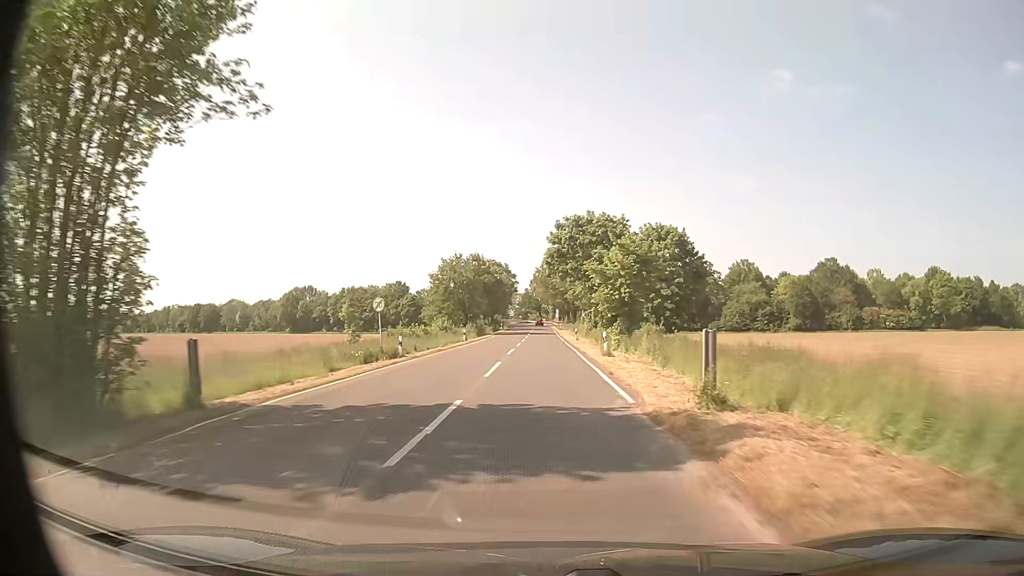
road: secondary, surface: asphalt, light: Day
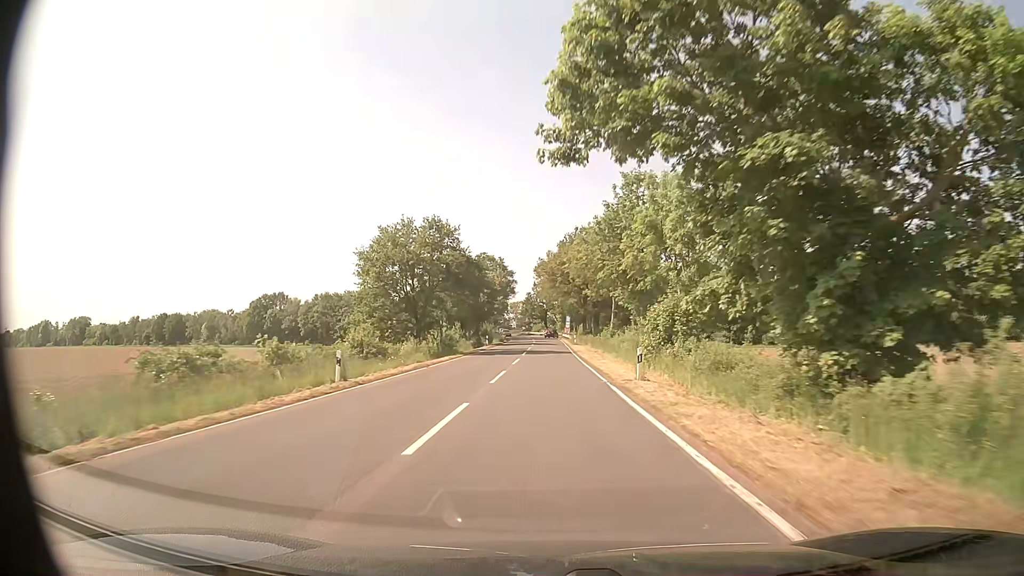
(+0.1, +35.1) m; 0°
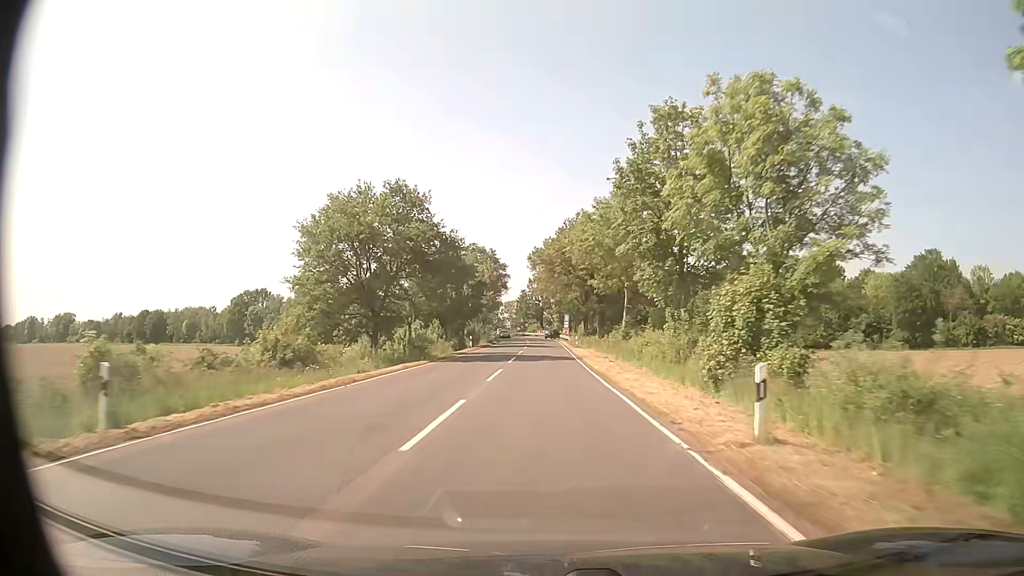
(0.0, +11.8) m; 0°
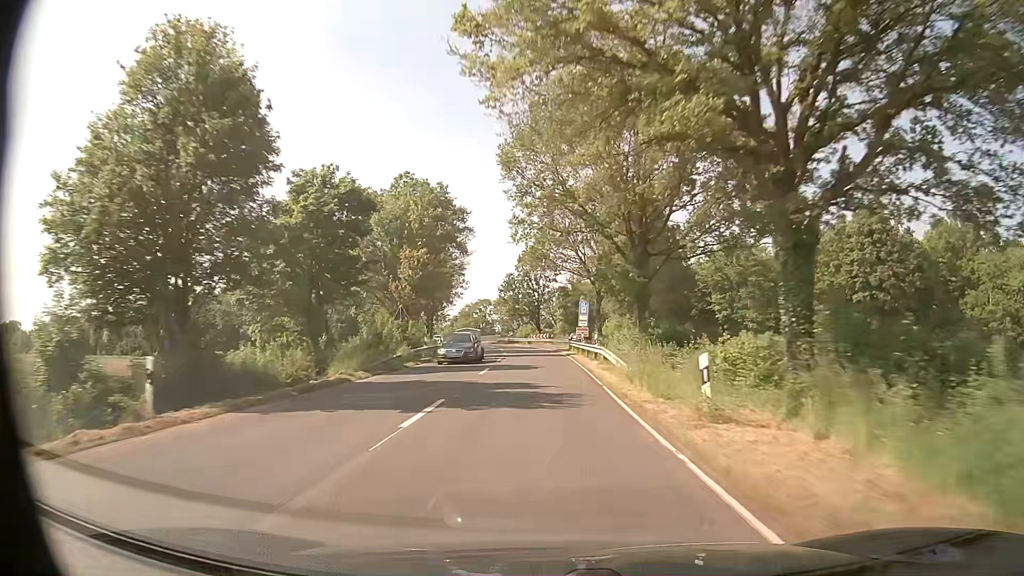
(+0.8, +48.3) m; +1°
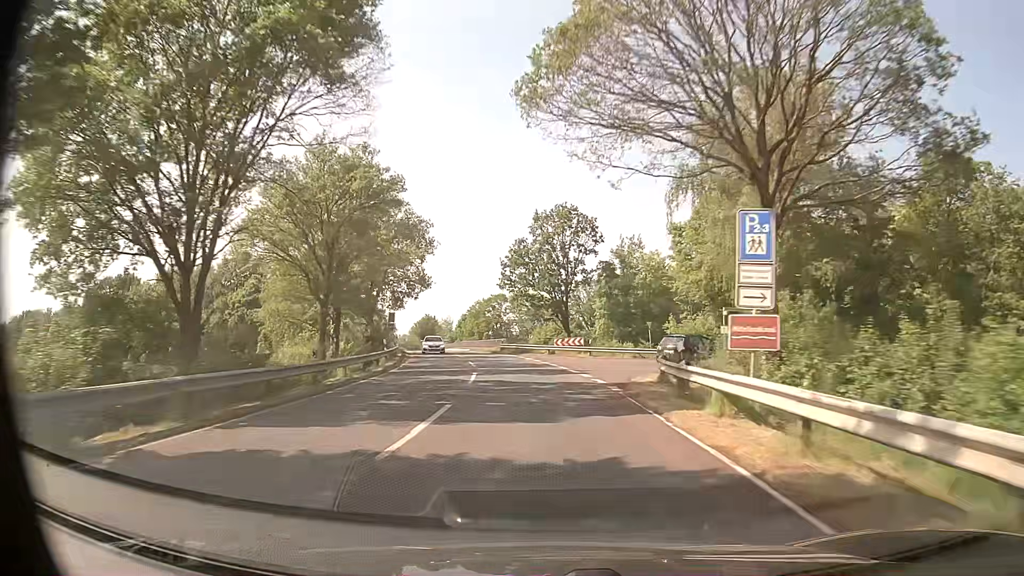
(-0.6, +36.3) m; -2°
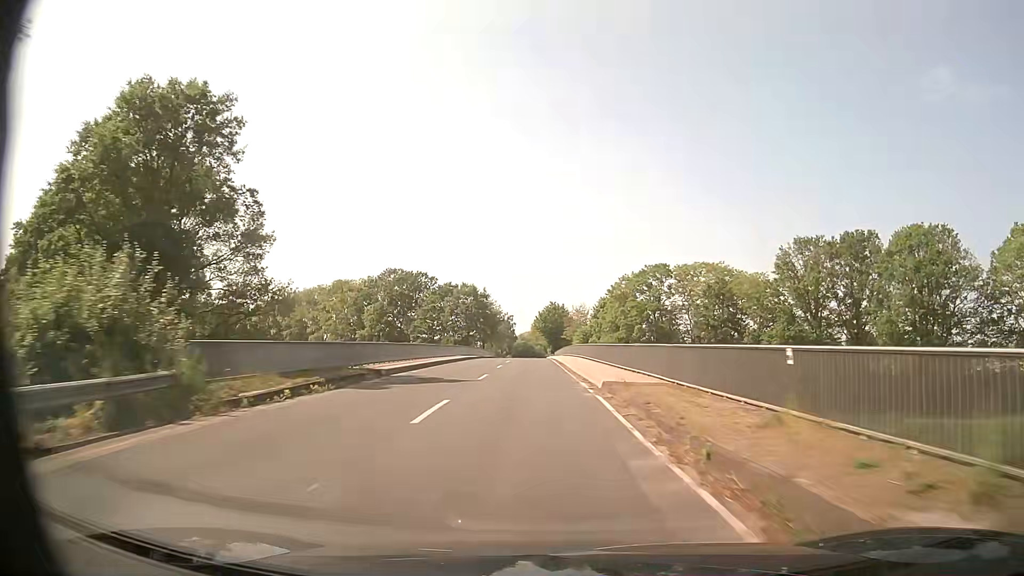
(-5.7, +59.4) m; -11°
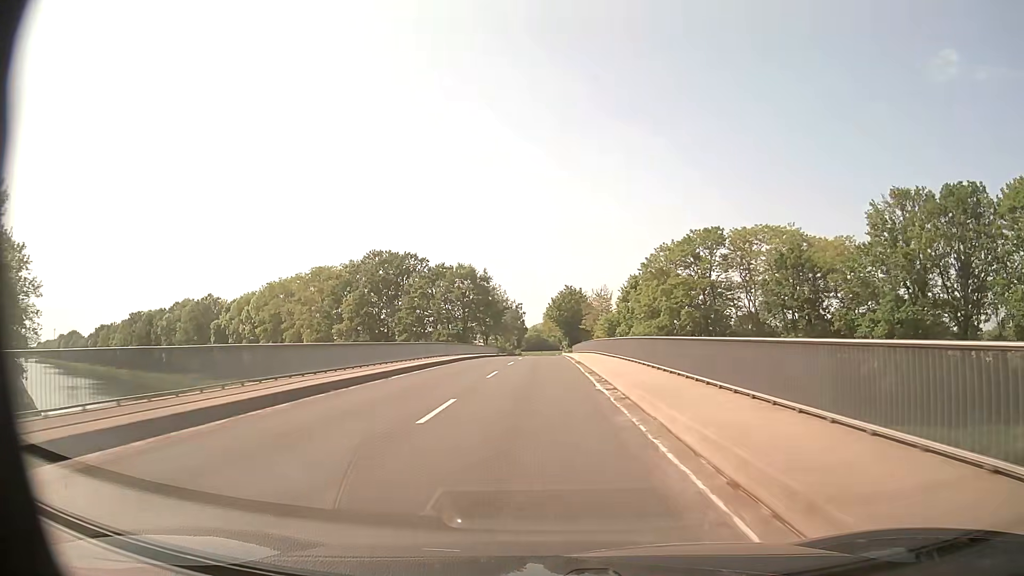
(-0.5, +24.2) m; -2°
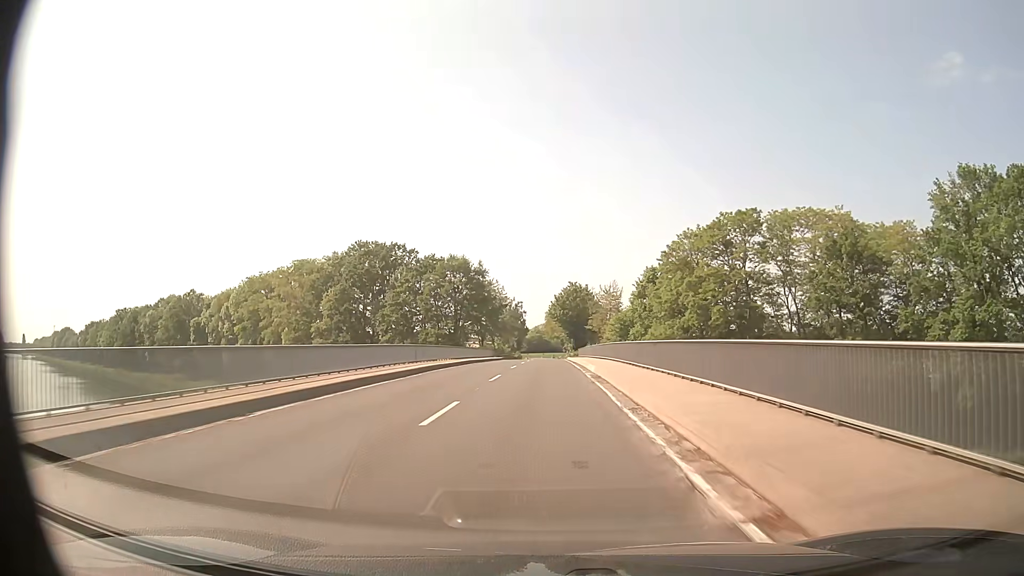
(-0.1, +12.2) m; 0°
(0, +10) (0, +20) (0, +30) (0, +40) (0, +50) (0, +60) (0, +70) (0, +80) (0, +90) (0, +100) m
